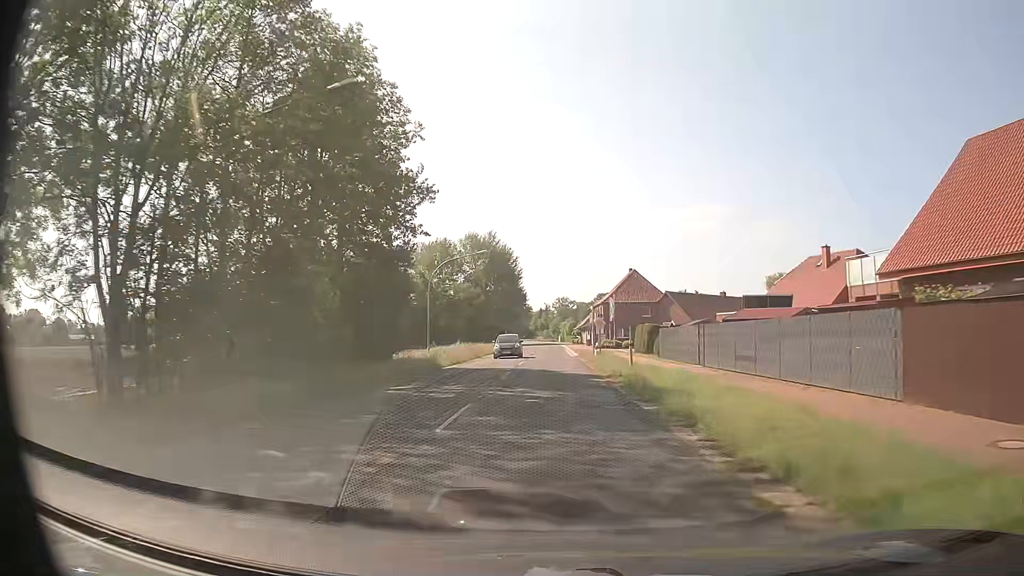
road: secondary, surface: asphalt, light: Day
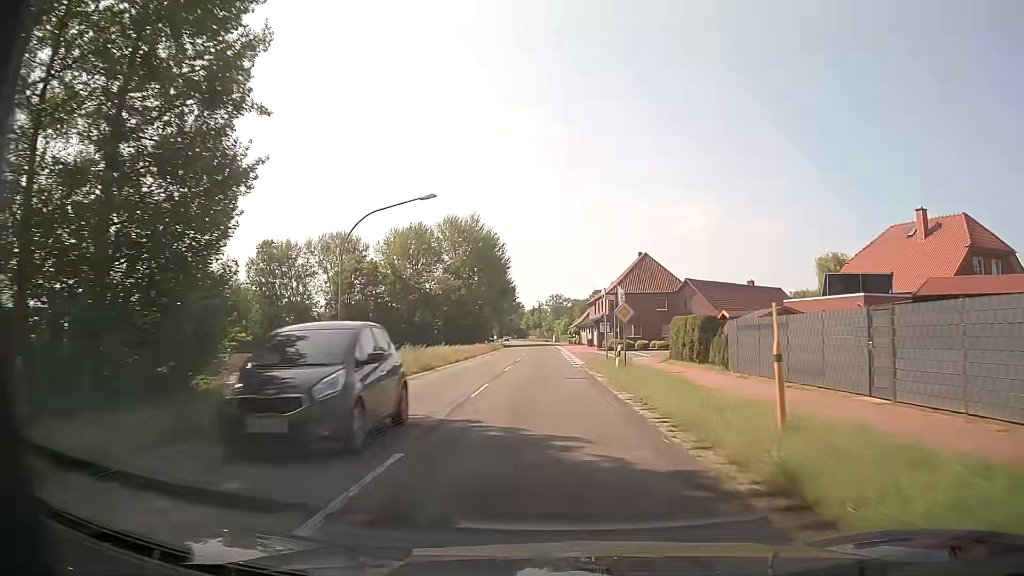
(+0.2, +18.2) m; +1°
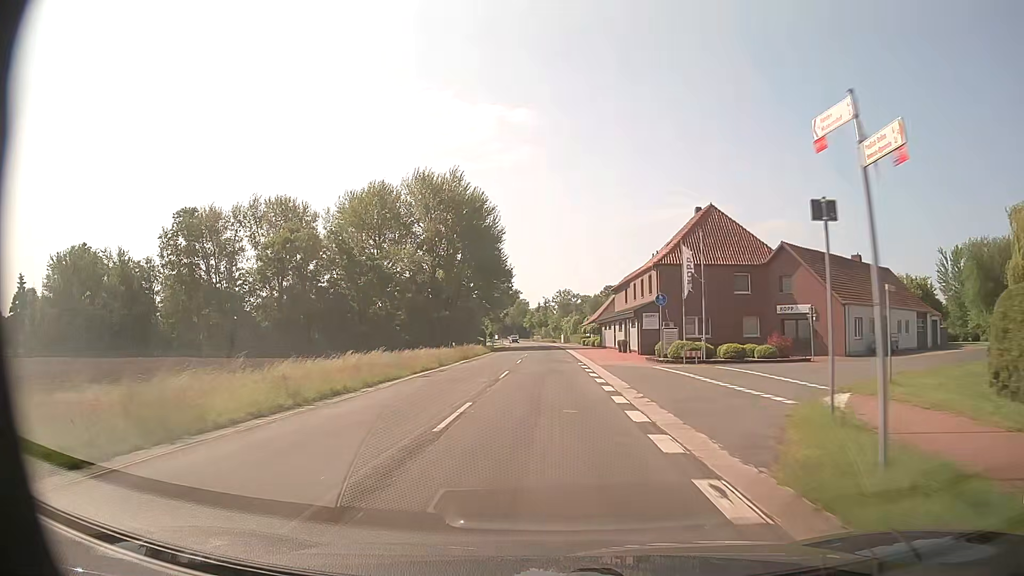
(-0.3, +29.9) m; -1°
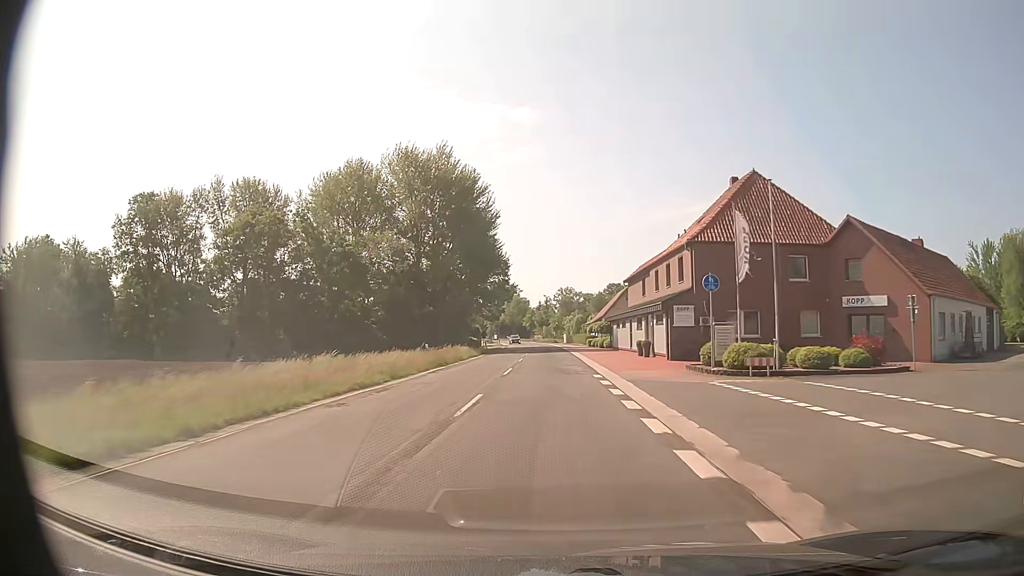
(0.0, +10.6) m; 0°
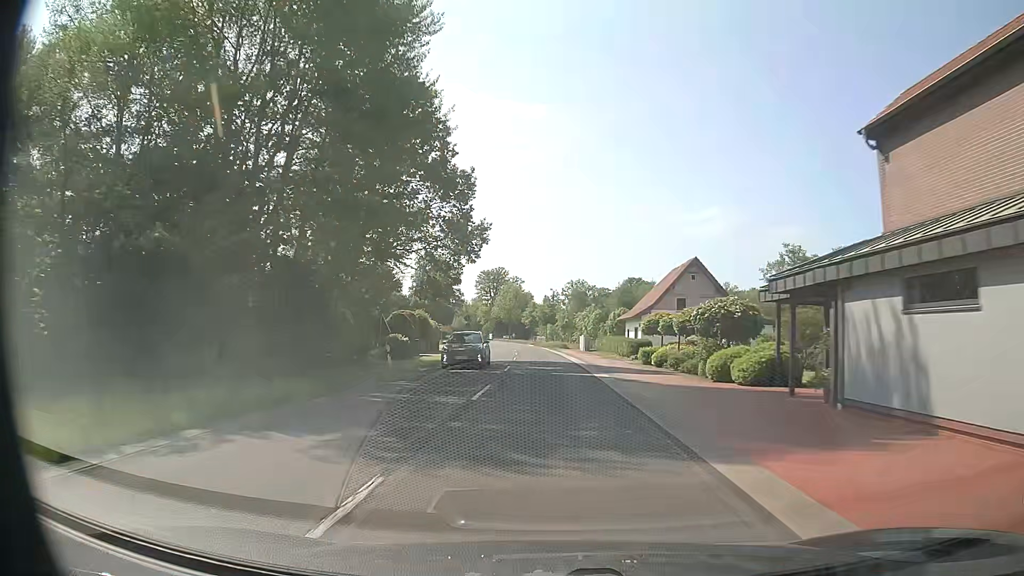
(-0.1, +45.4) m; -1°
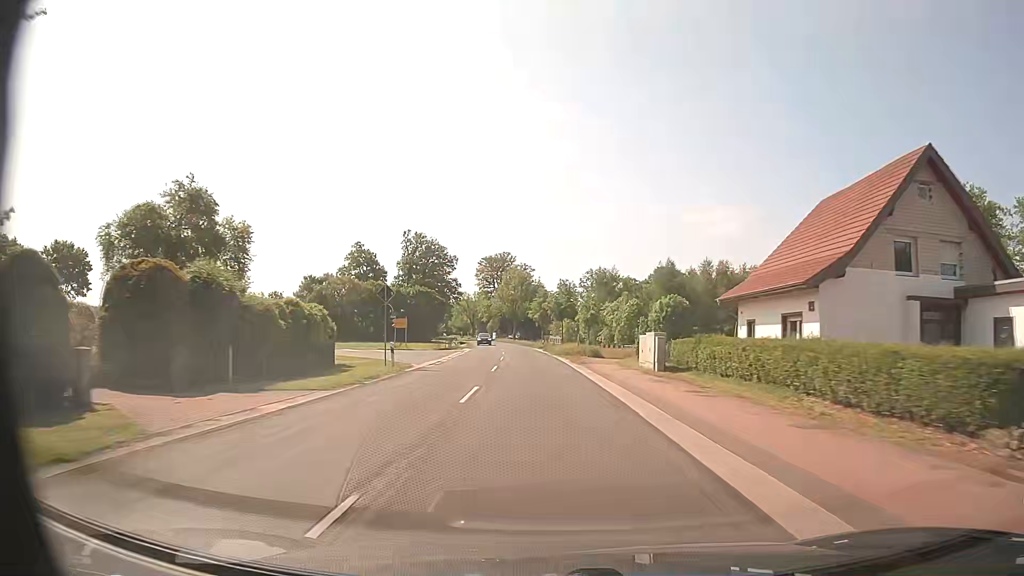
(-0.1, +37.1) m; -1°
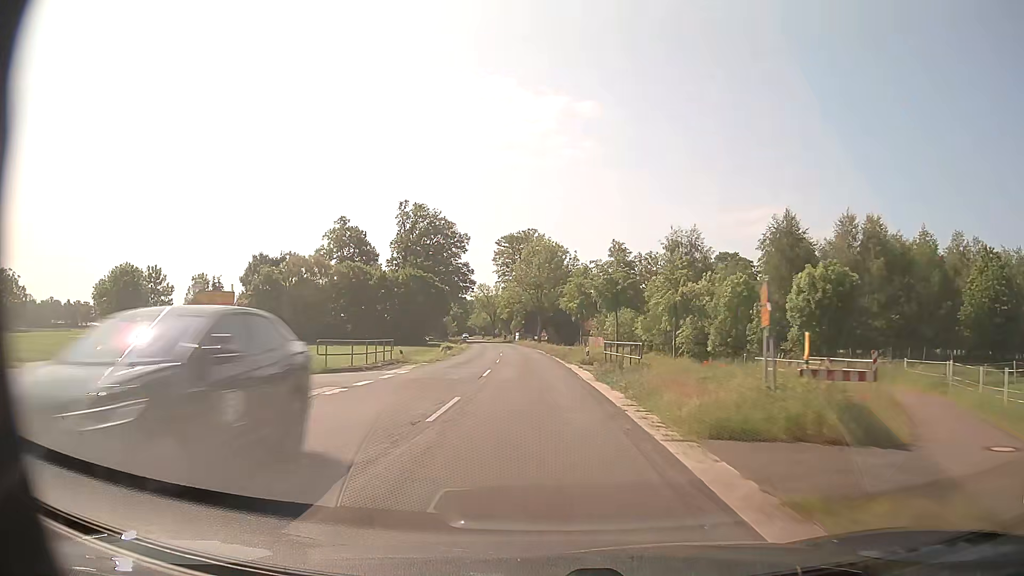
(-0.9, +39.5) m; -3°
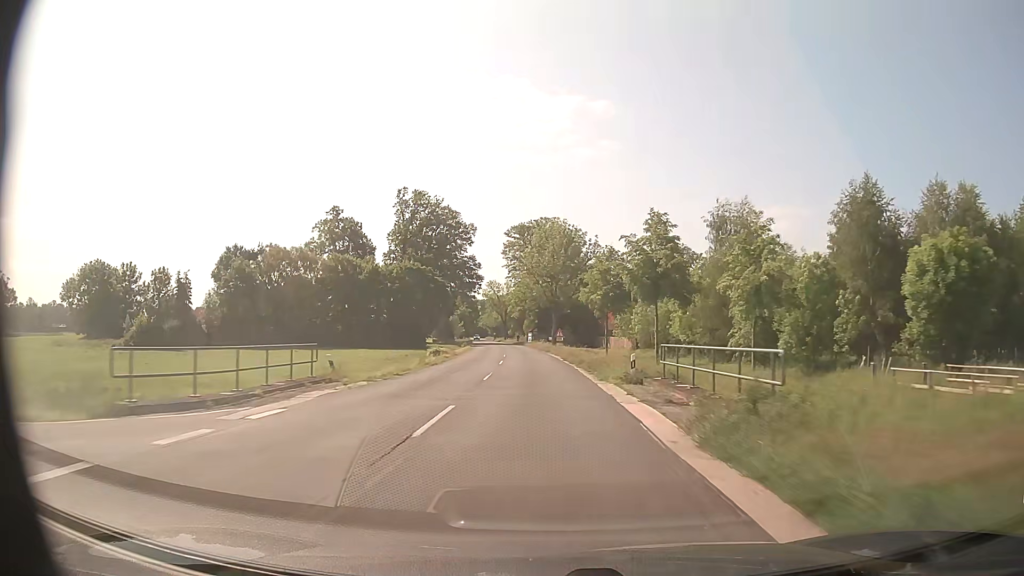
(-0.1, +13.7) m; -1°
(0, +10) (0, +20) (-1, +30) (-1, +40) (-2, +50) (-2, +60) (-3, +70) (-4, +80) (-5, +90) (-6, +100) m
